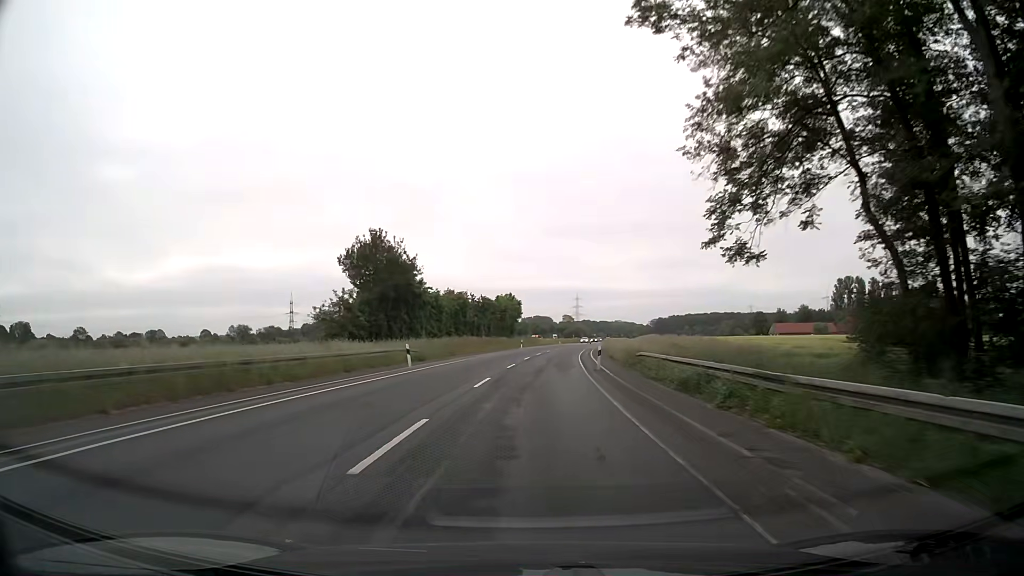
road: secondary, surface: asphalt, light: Day
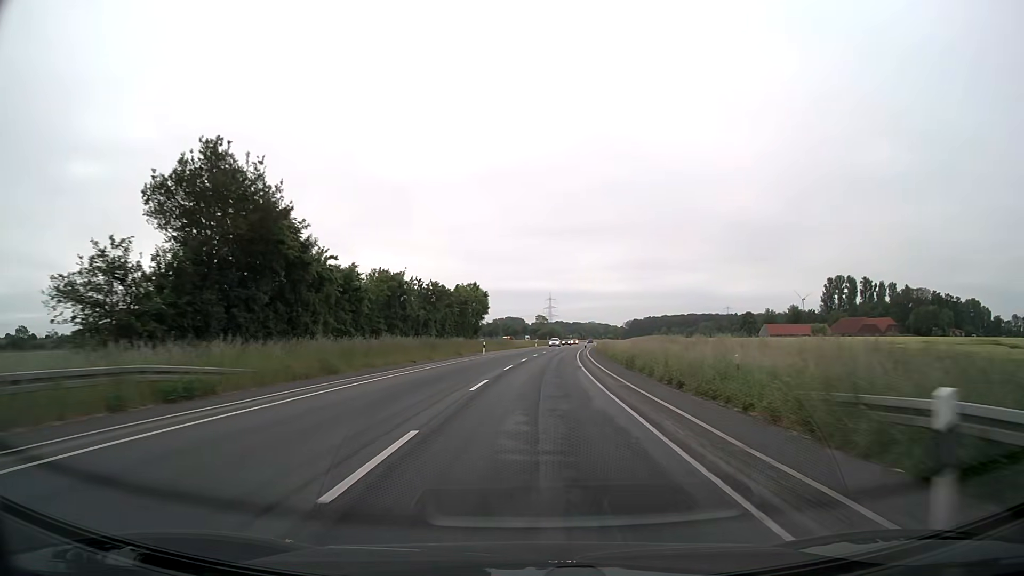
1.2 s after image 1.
(+0.4, +25.3) m; +2°
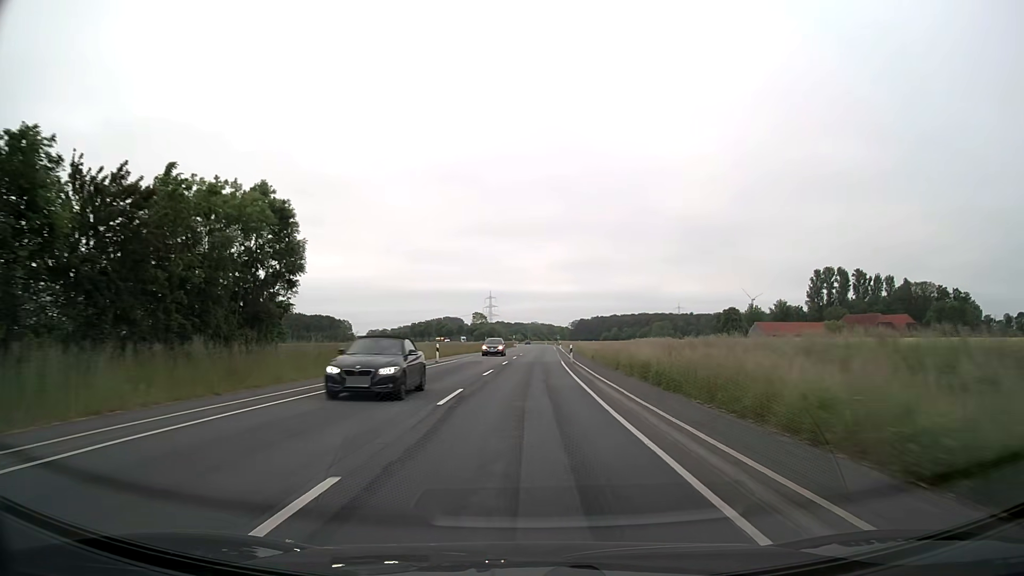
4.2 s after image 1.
(+3.0, +63.3) m; +5°
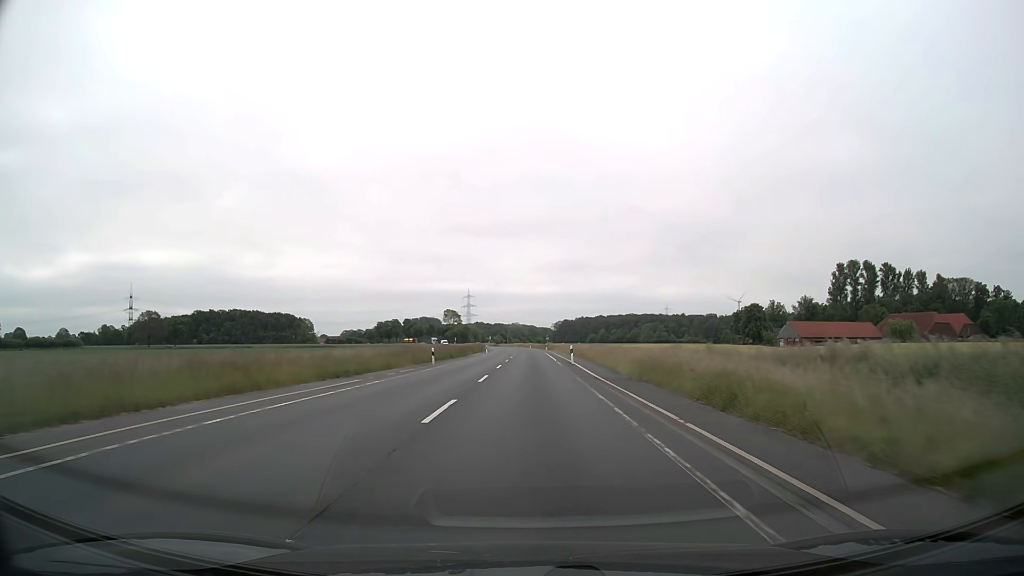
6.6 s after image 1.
(+0.6, +50.7) m; +1°
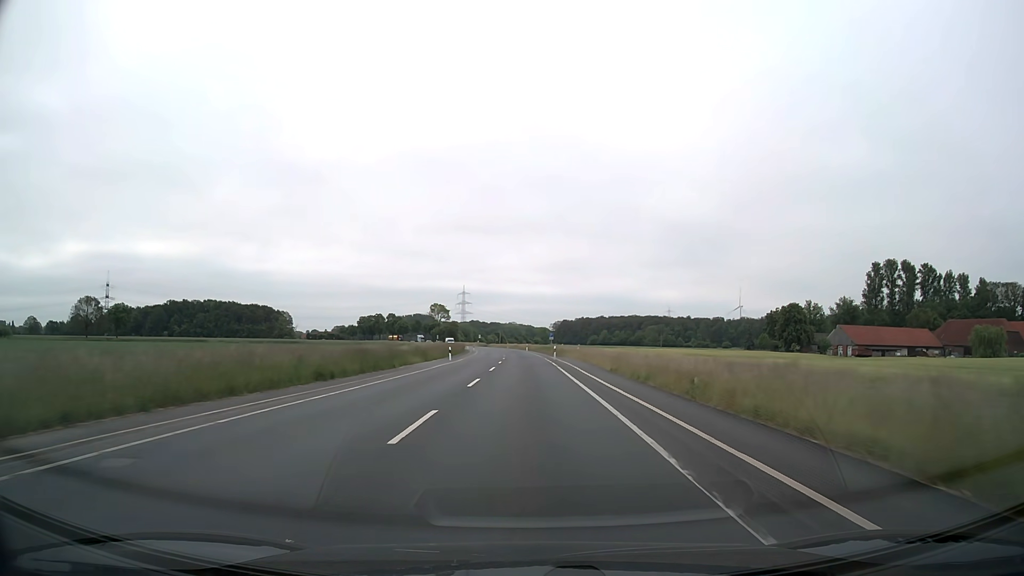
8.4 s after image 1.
(+0.3, +38.0) m; 0°
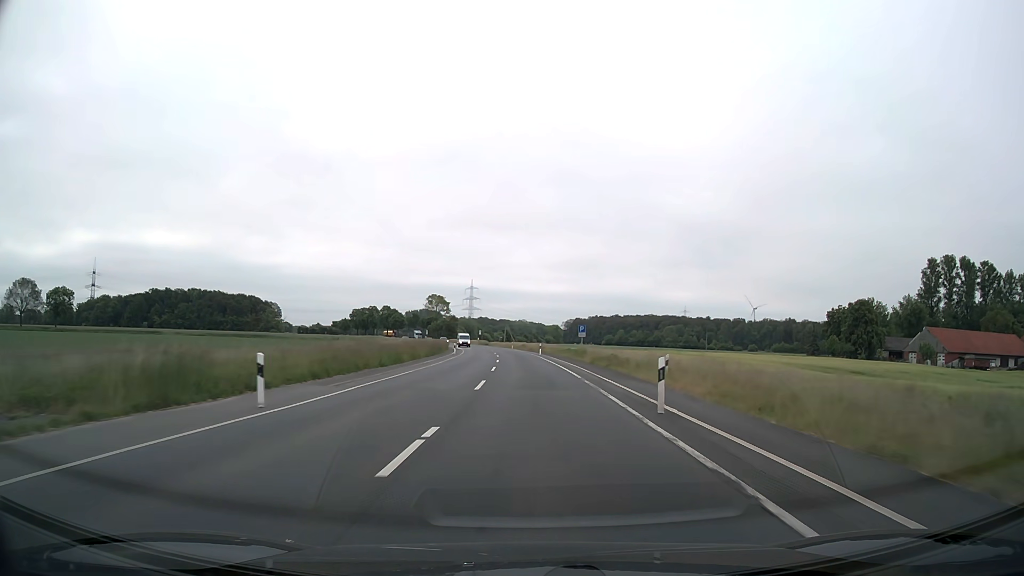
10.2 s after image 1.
(-0.2, +38.0) m; -1°
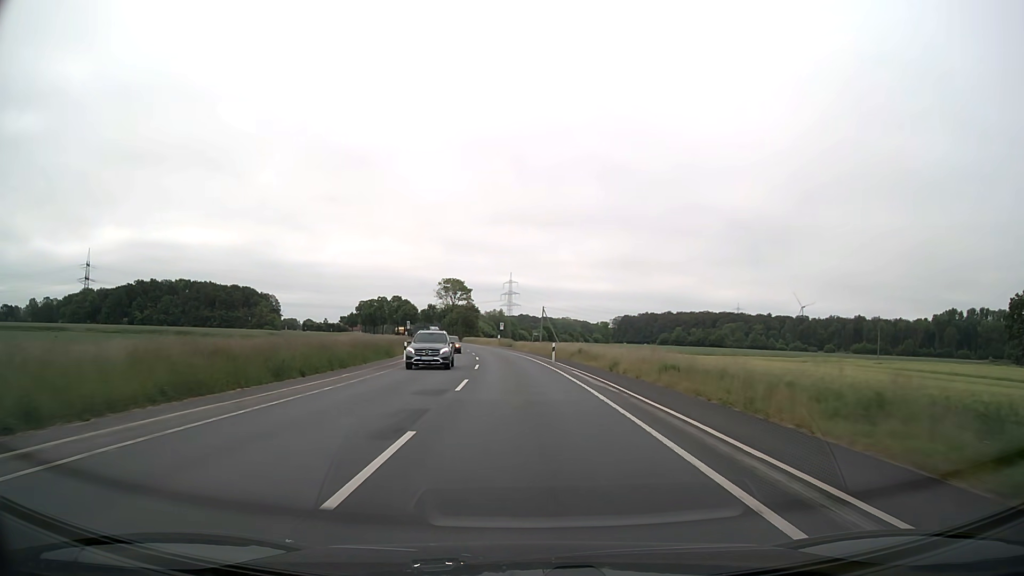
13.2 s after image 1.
(-1.1, +63.4) m; -3°
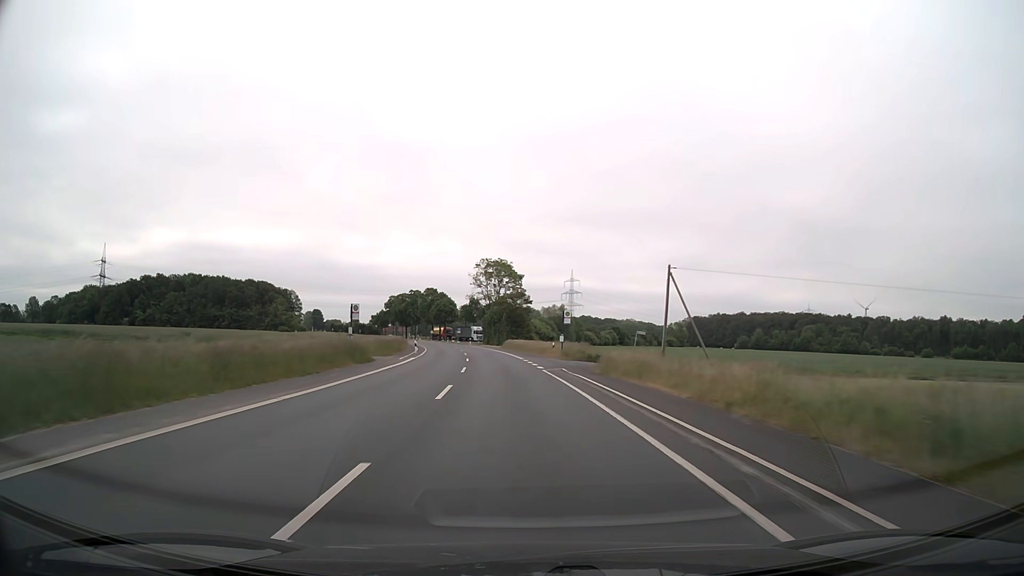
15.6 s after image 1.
(-2.2, +50.7) m; -5°
(0, +10) (0, +20) (-1, +30) (-2, +40) (-3, +50) (-4, +60) (-5, +70) (-7, +80) (-9, +89) (-11, +99) m
